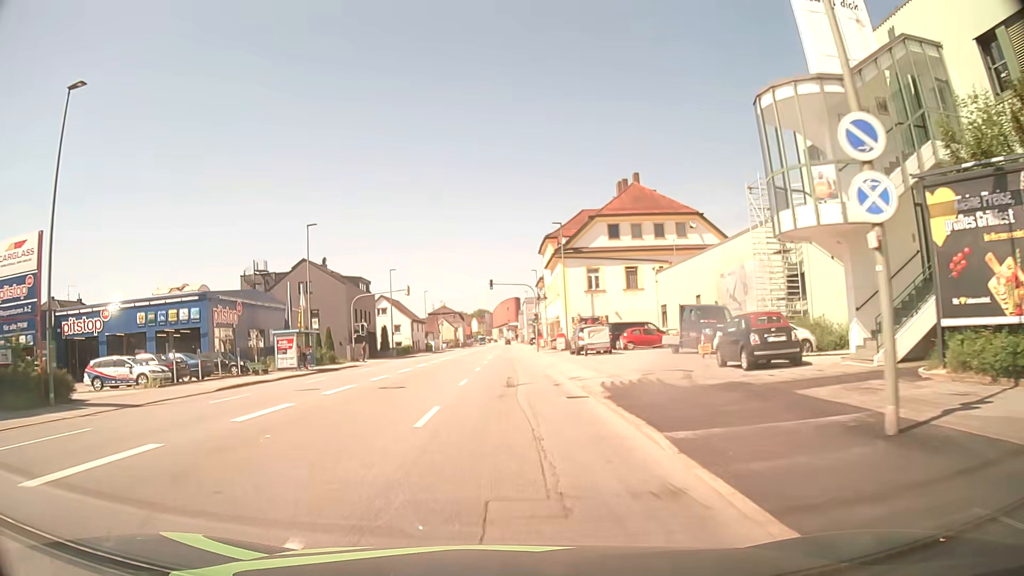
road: tertiary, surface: asphalt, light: Day
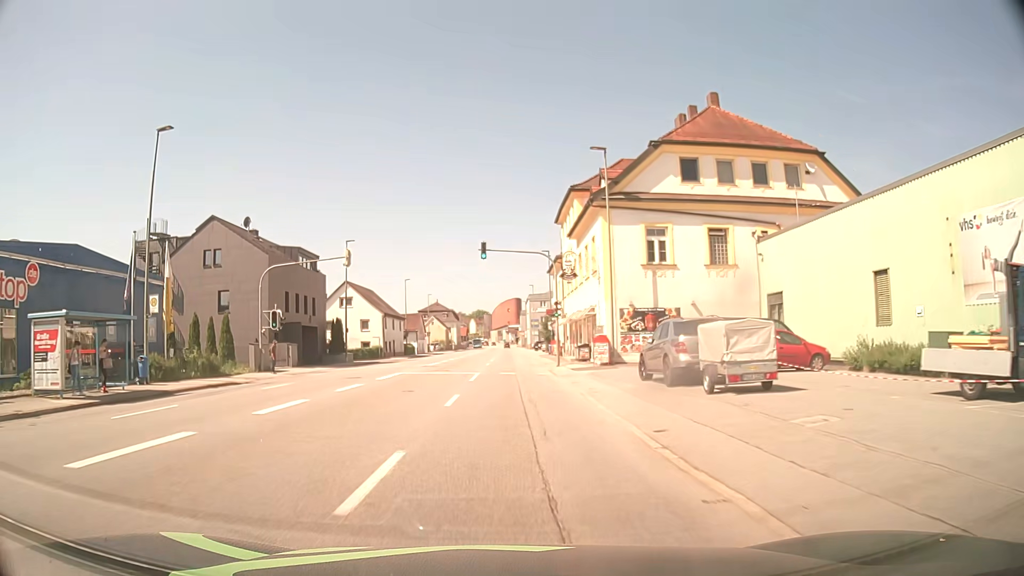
(0.0, +23.2) m; 0°
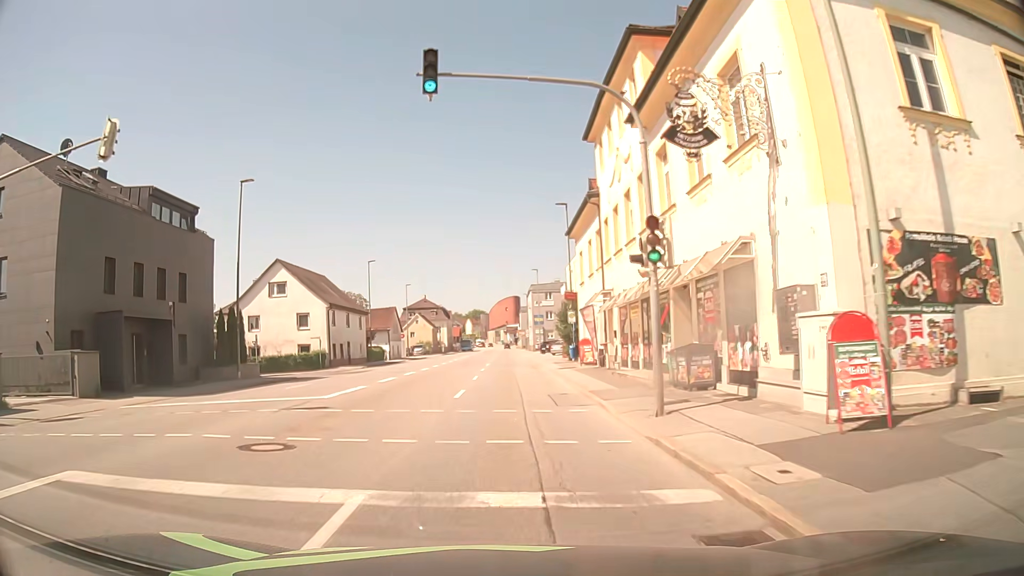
(+0.1, +23.3) m; 0°
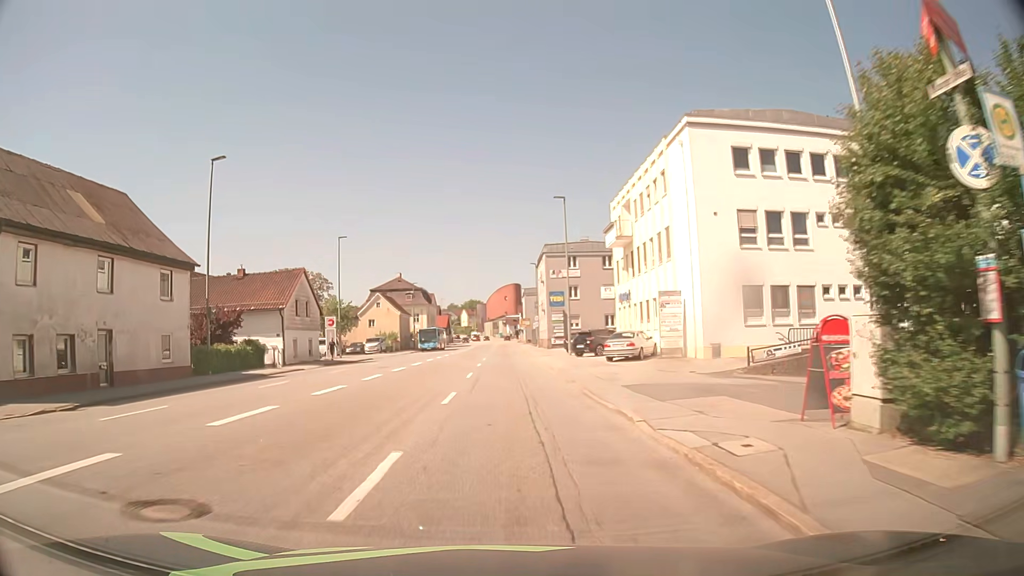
(-0.2, +38.9) m; +1°
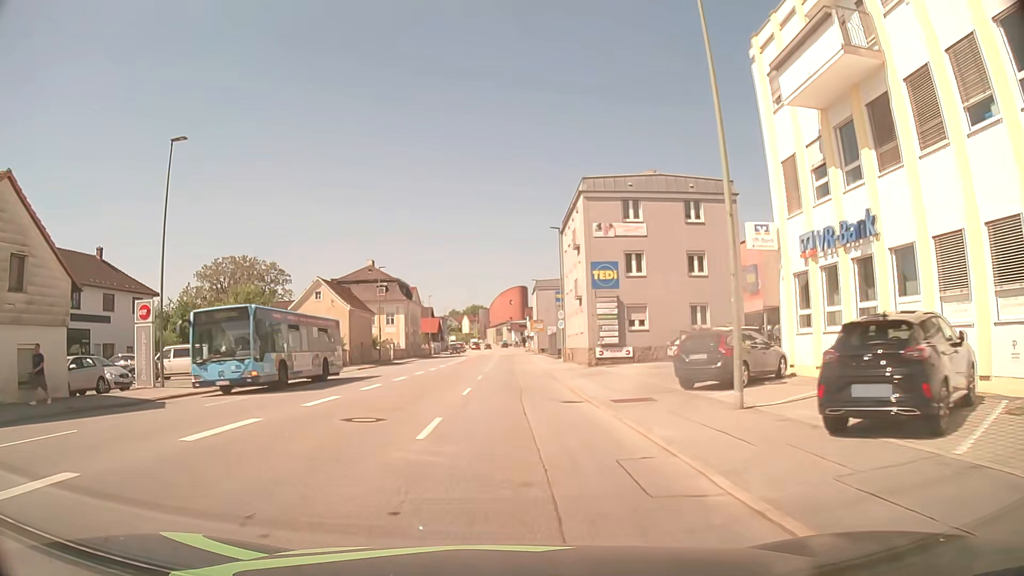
(-0.4, +31.2) m; -1°
(0, +10) (0, +20) (0, +30) (0, +40) (0, +50) (0, +60) (0, +70) (0, +80) (0, +90) (0, +100) m
